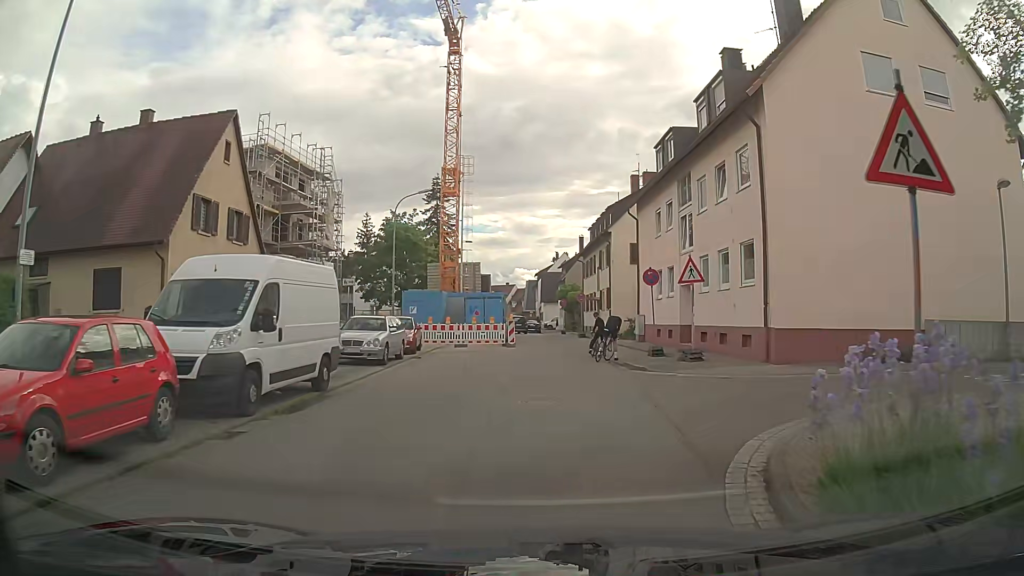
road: residential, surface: asphalt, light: Day
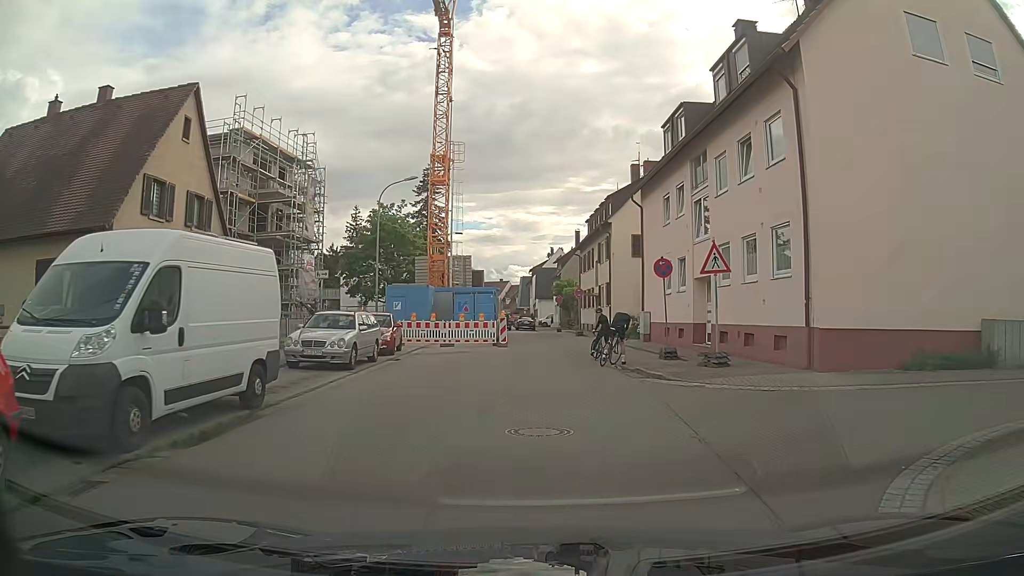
(0.0, +3.0) m; +1°
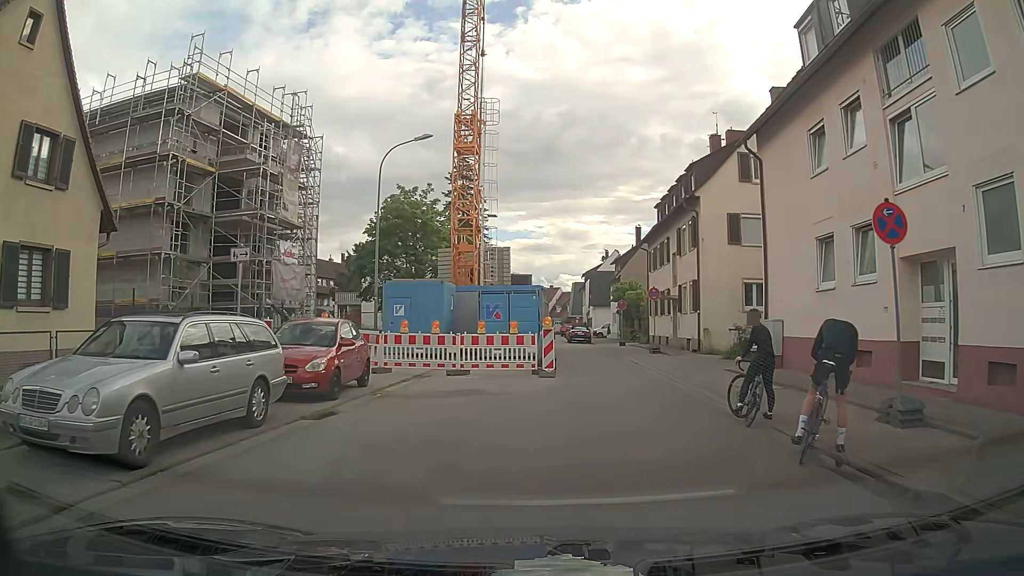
(-0.4, +11.5) m; -6°
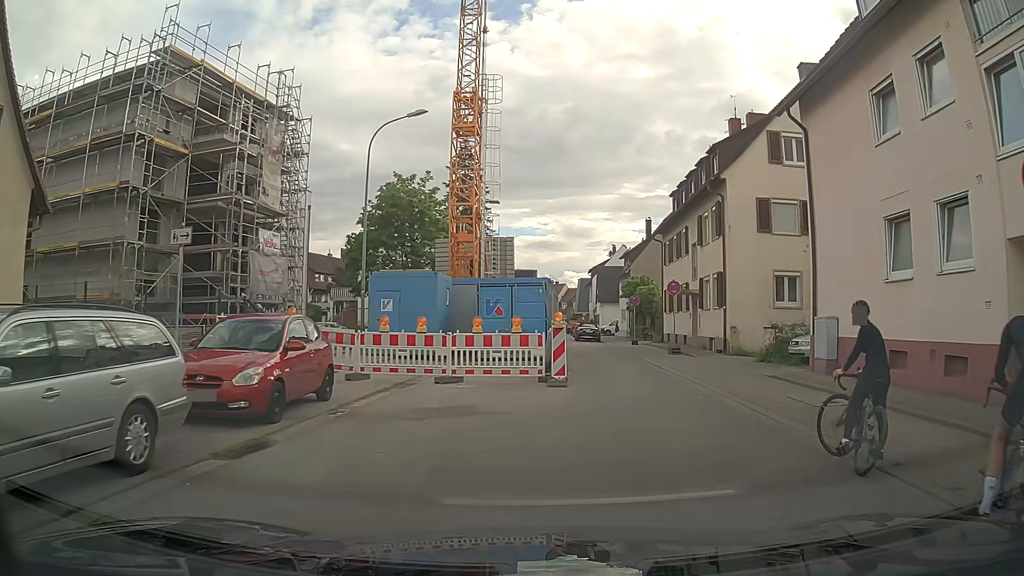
(0.0, +3.3) m; +1°
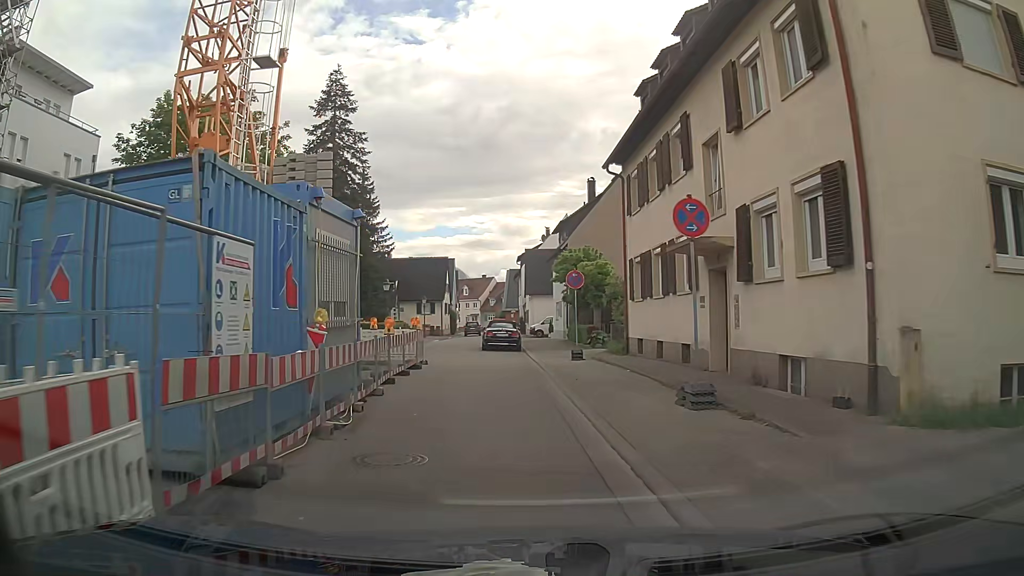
(+2.3, +18.3) m; +5°
